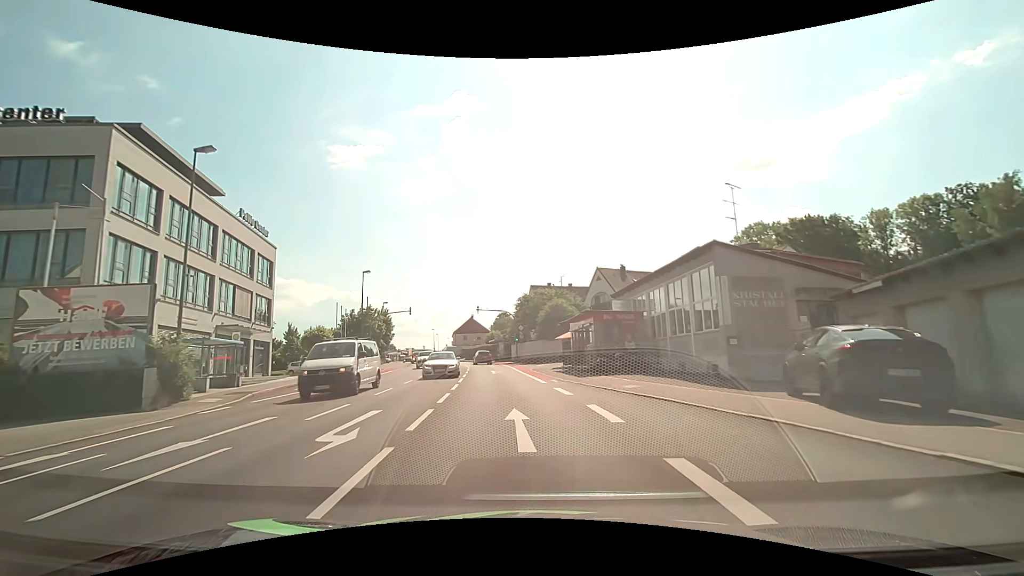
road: tertiary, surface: asphalt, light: Day
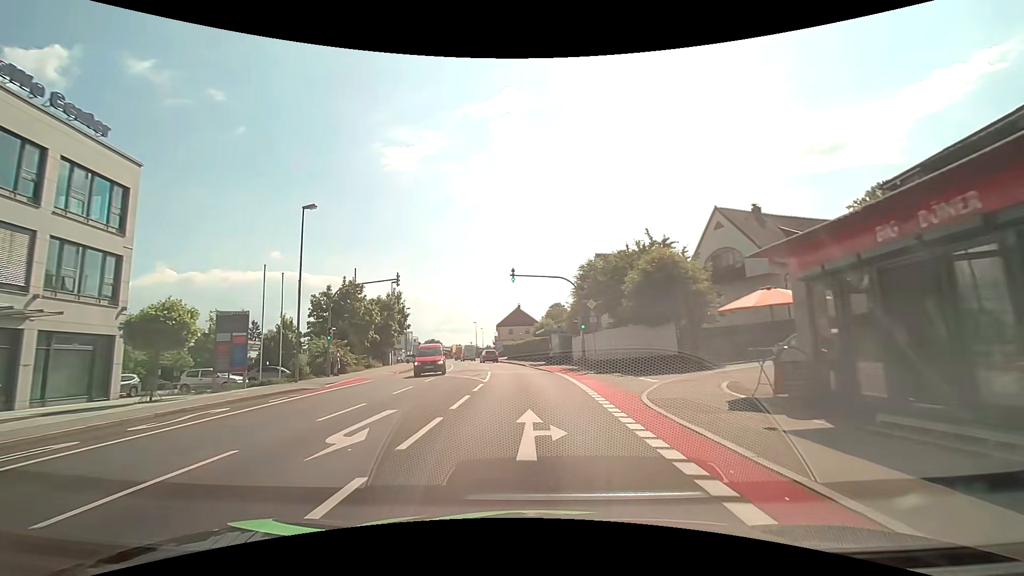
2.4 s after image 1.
(-1.5, +24.7) m; -6°
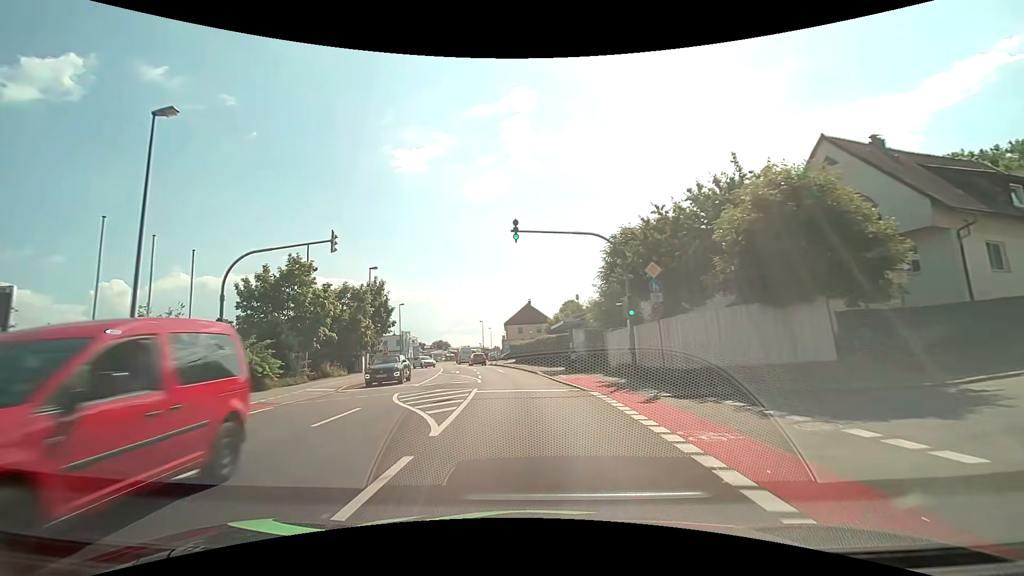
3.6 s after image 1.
(-0.2, +12.6) m; -2°
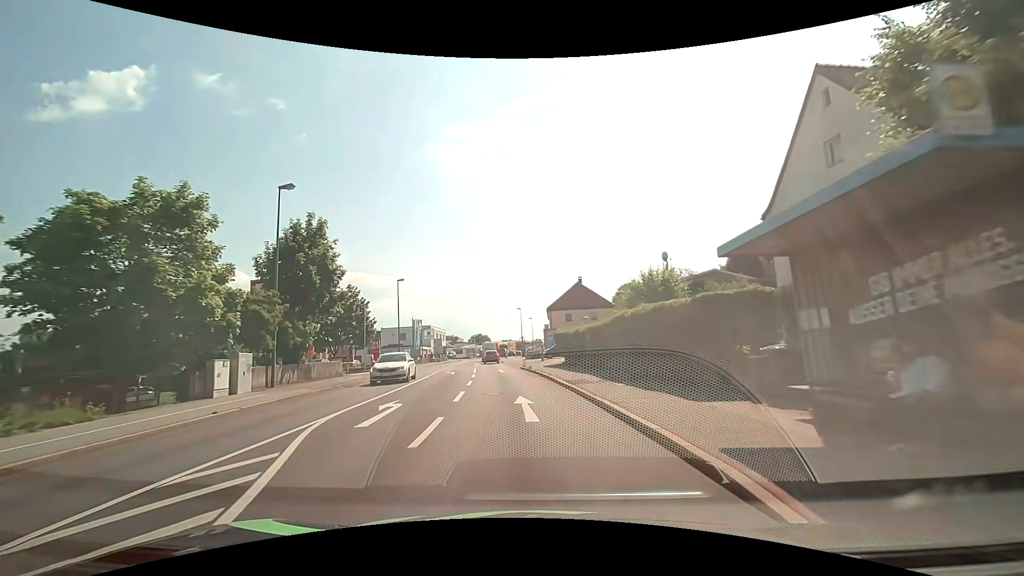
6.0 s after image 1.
(-1.0, +25.4) m; -5°
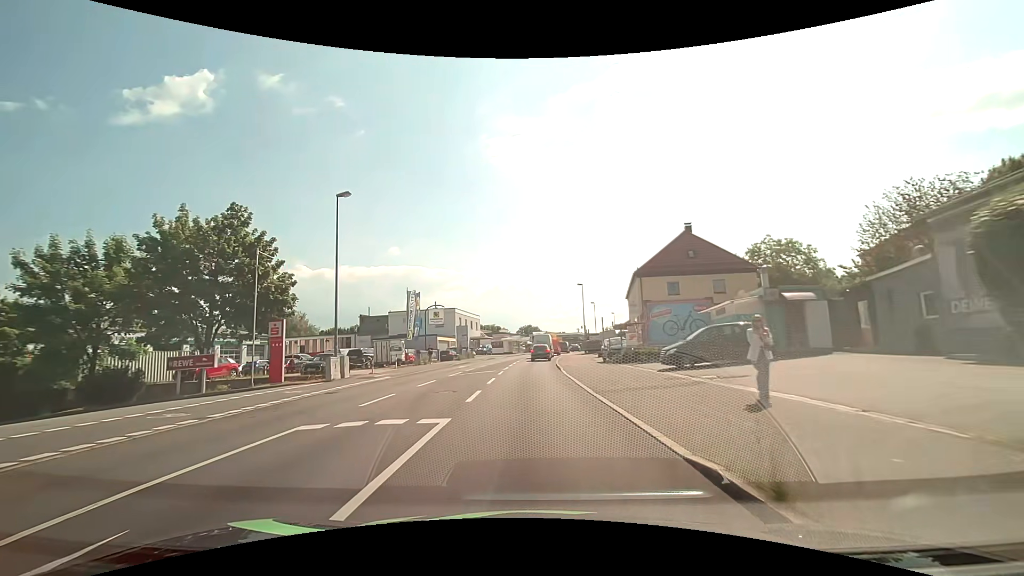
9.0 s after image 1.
(-2.0, +31.7) m; -6°
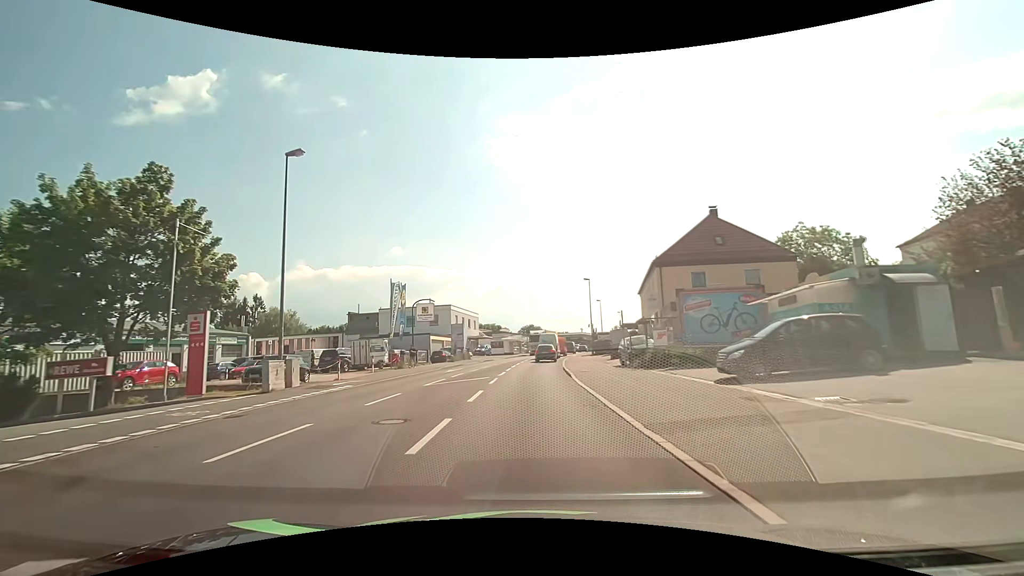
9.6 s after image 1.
(0.0, +6.1) m; 0°
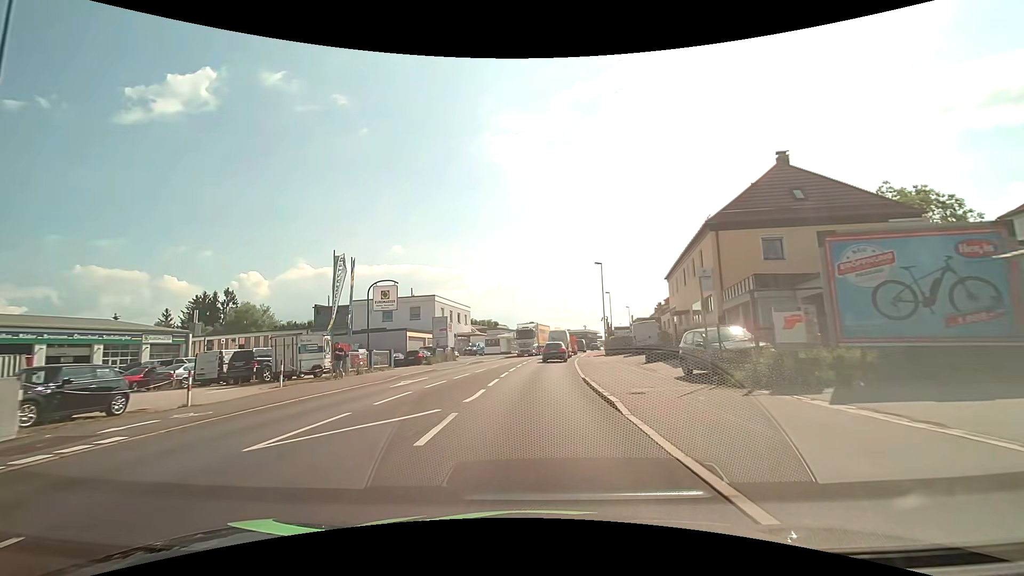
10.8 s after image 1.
(0.0, +11.6) m; 0°
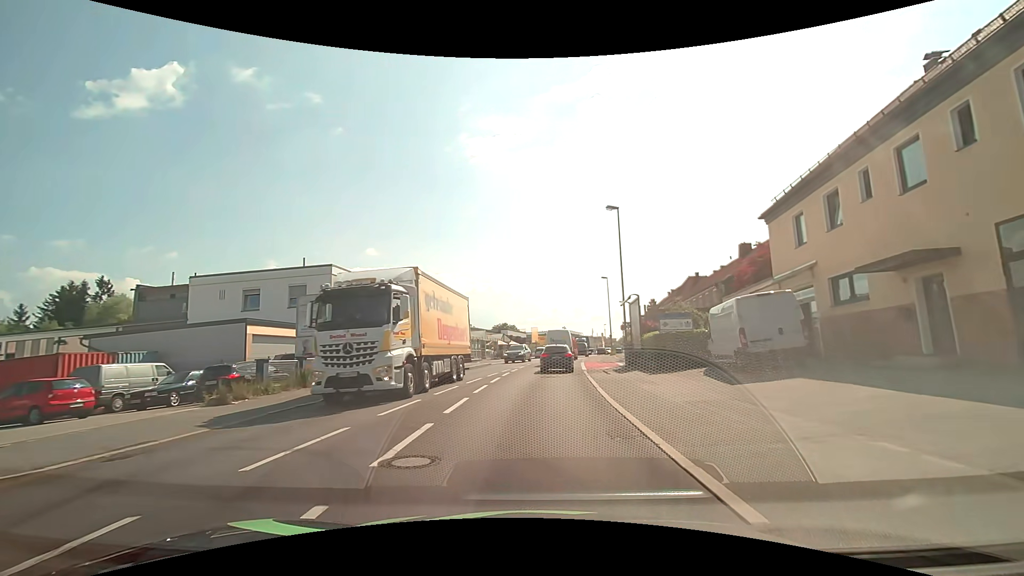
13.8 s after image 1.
(+0.5, +23.9) m; +3°
(0, +10) (+1, +20) (+1, +30) (+2, +40) (+3, +50) (+5, +60) (+6, +70) (+8, +79) (+11, +89) (+13, +99) m
